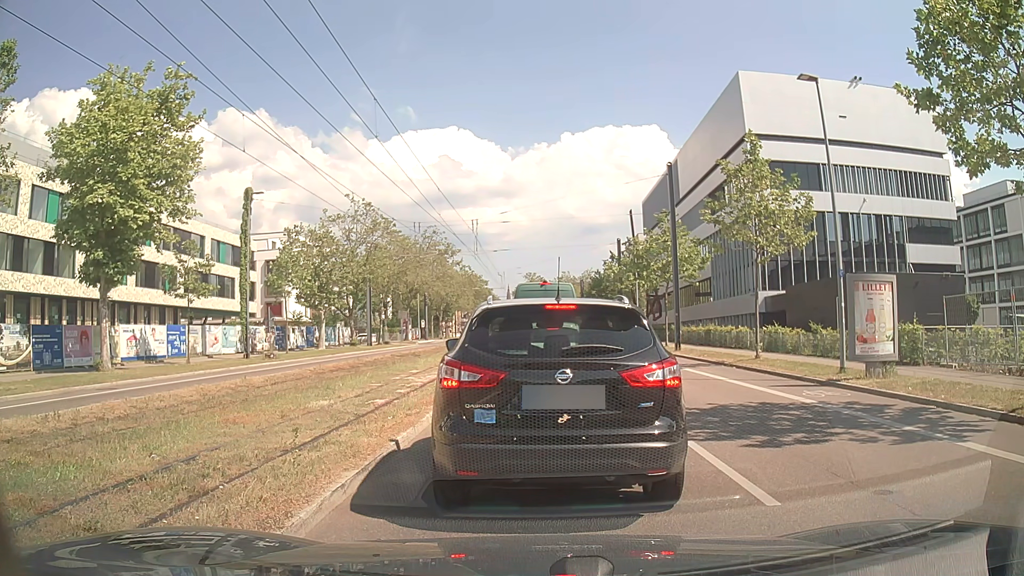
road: secondary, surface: asphalt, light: Day
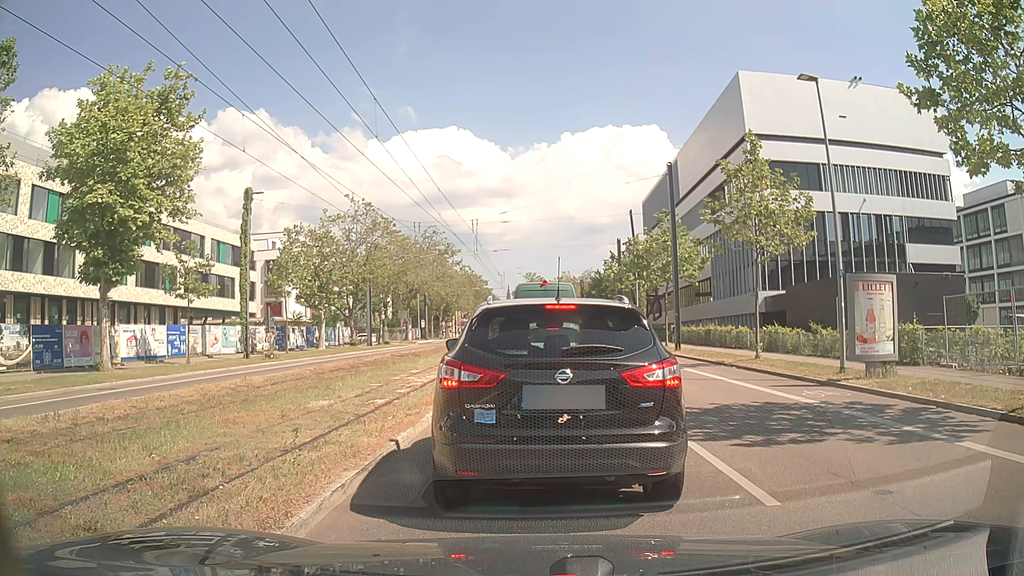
(0.0, 0.0) m; 0°
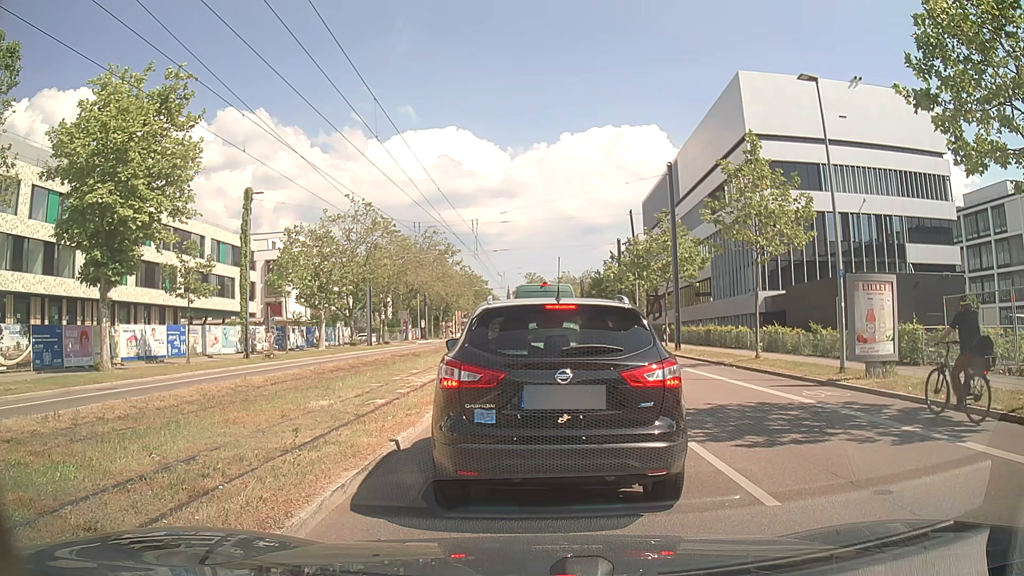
(0.0, 0.0) m; 0°
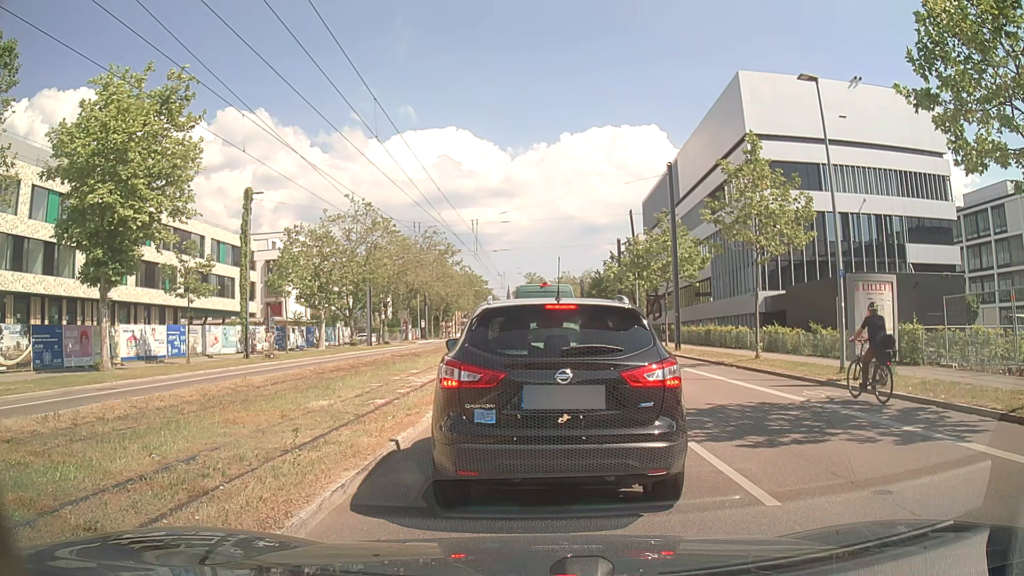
(0.0, 0.0) m; 0°
